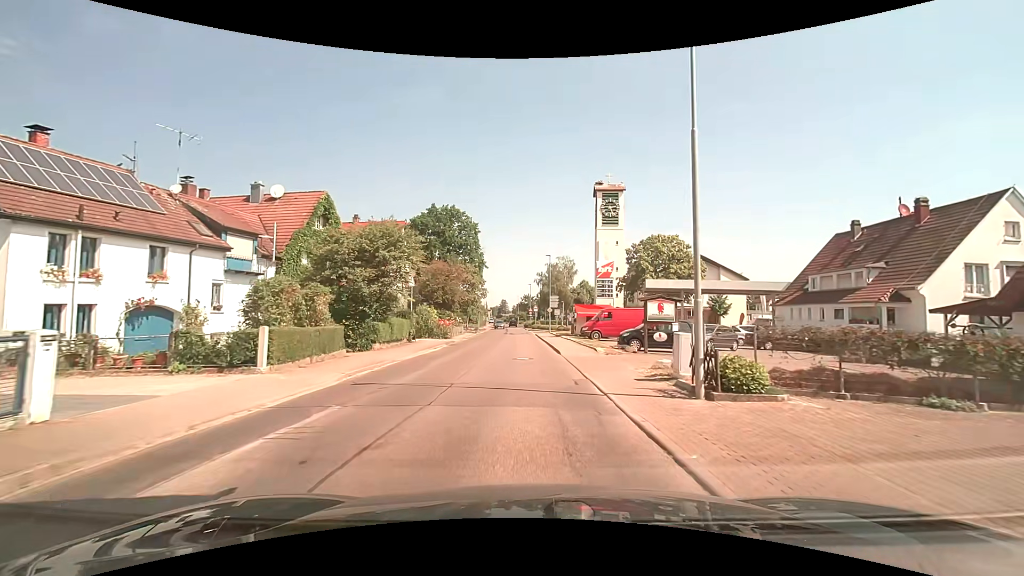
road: secondary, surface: paved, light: Day
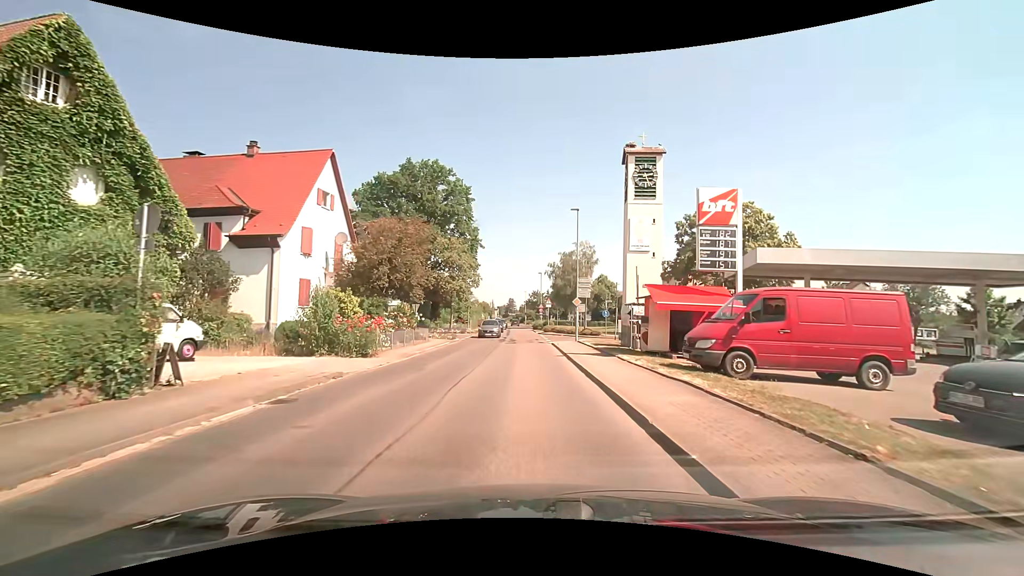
(0.0, +21.4) m; -1°
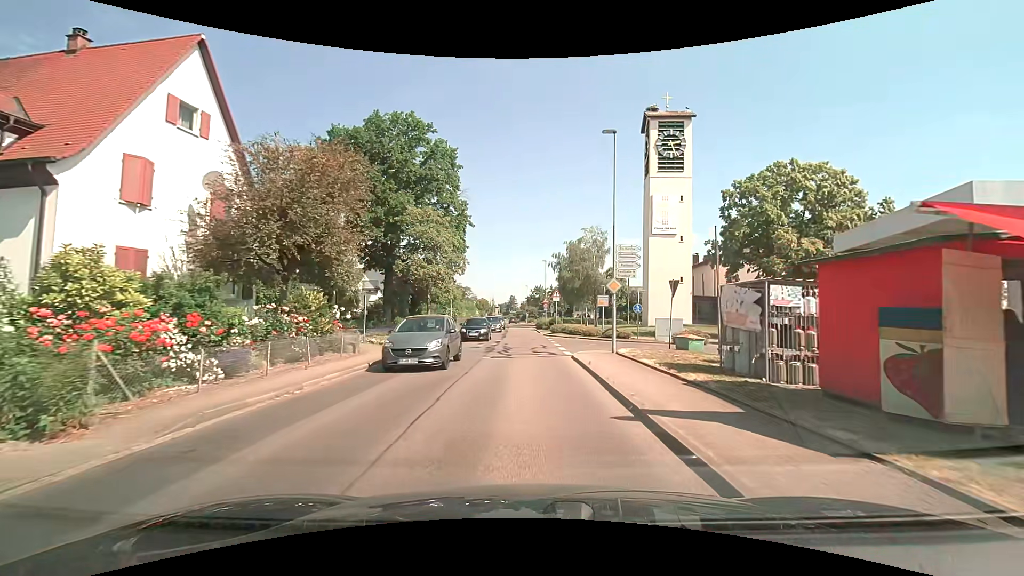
(0.0, +12.5) m; 0°
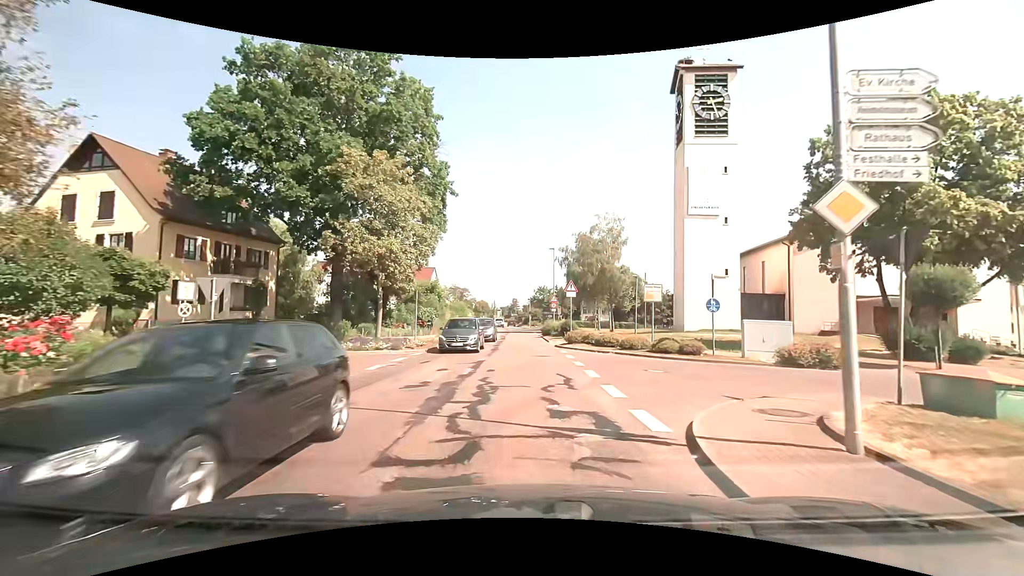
(-0.1, +12.9) m; 0°
(0, +10) (0, +20) (0, +30) (-1, +40) (-1, +50) (-1, +60) (-2, +70) (-2, +80) (-3, +90) (-4, +100) m
